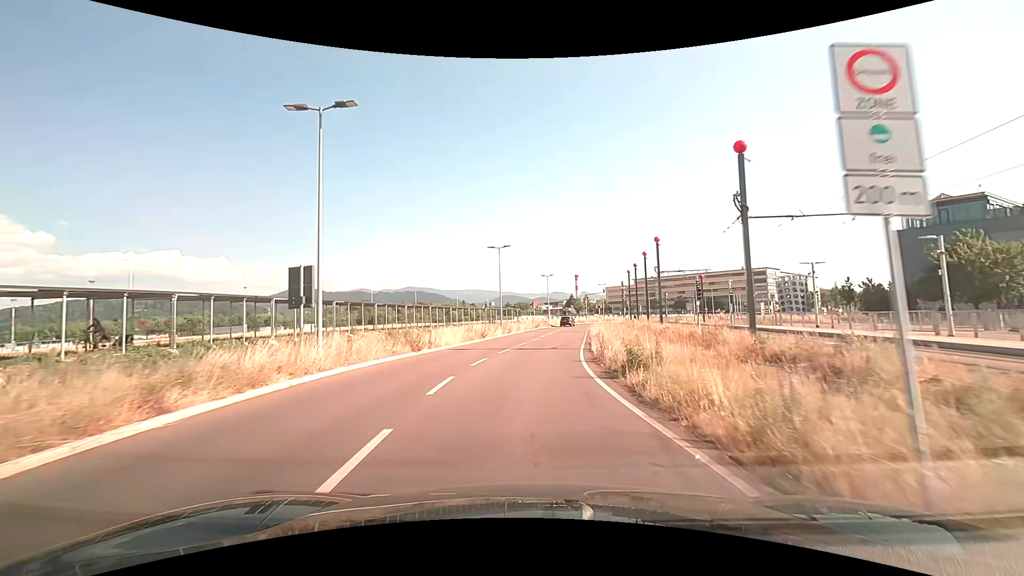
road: secondary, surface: asphalt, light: Day
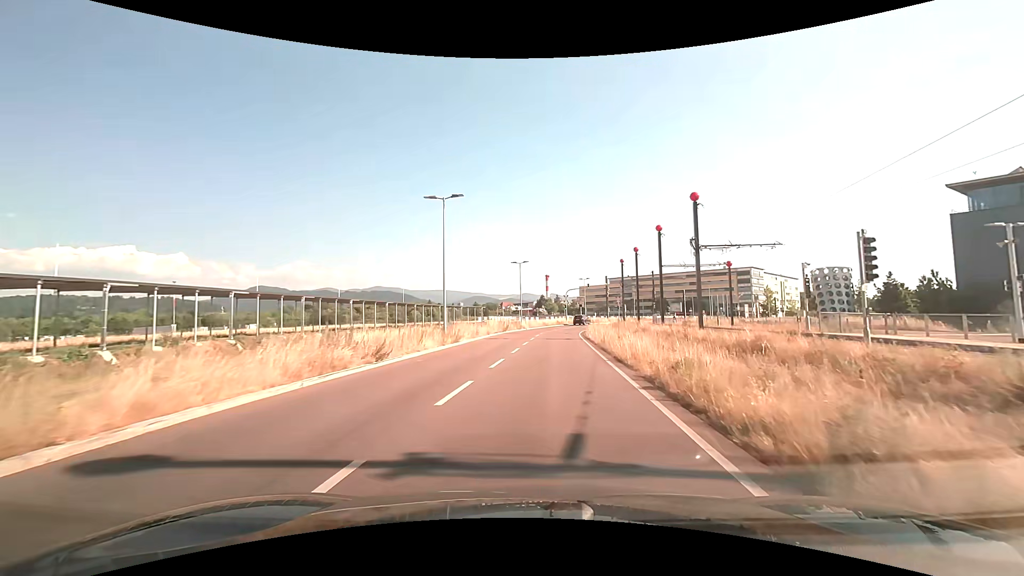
(+0.3, +19.4) m; +3°
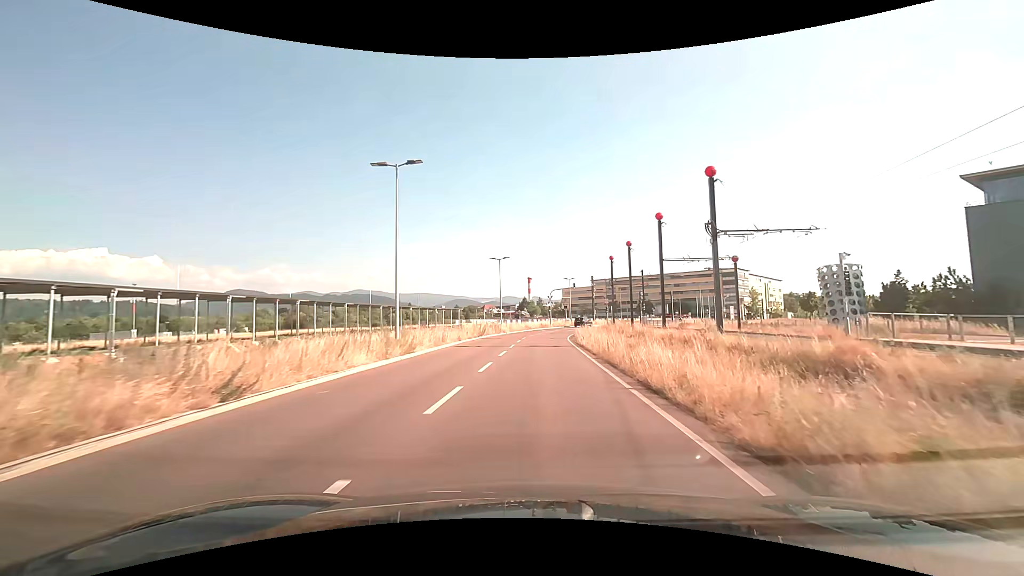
(+0.2, +6.5) m; +2°
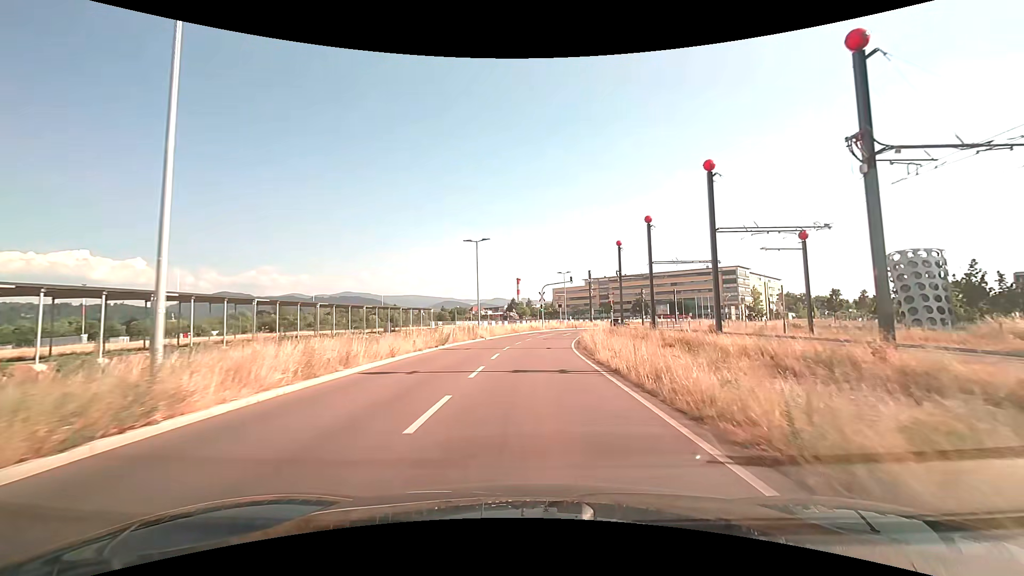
(+0.2, +13.2) m; +1°
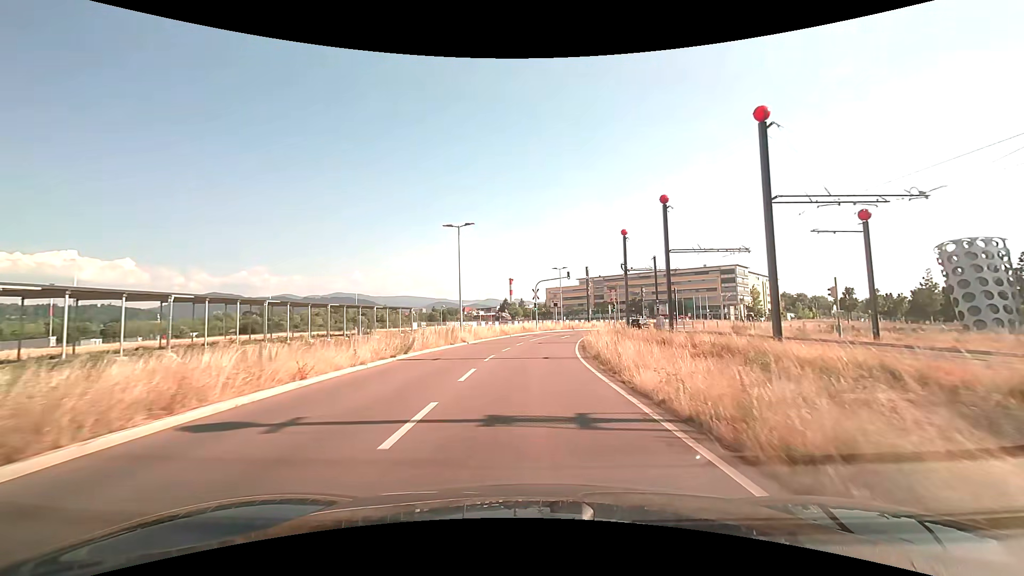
(+0.1, +6.7) m; +1°
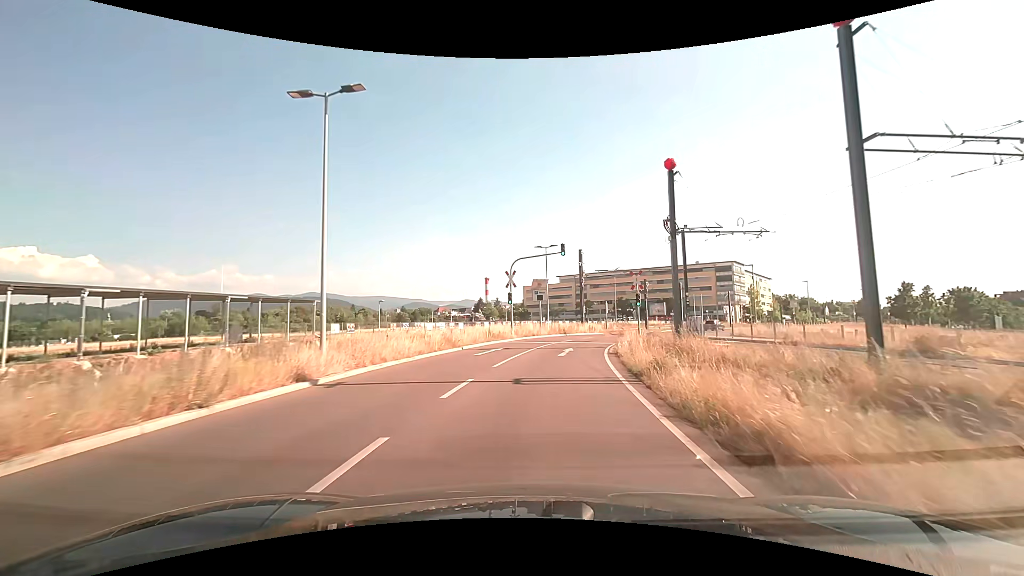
(+0.4, +20.4) m; +3°
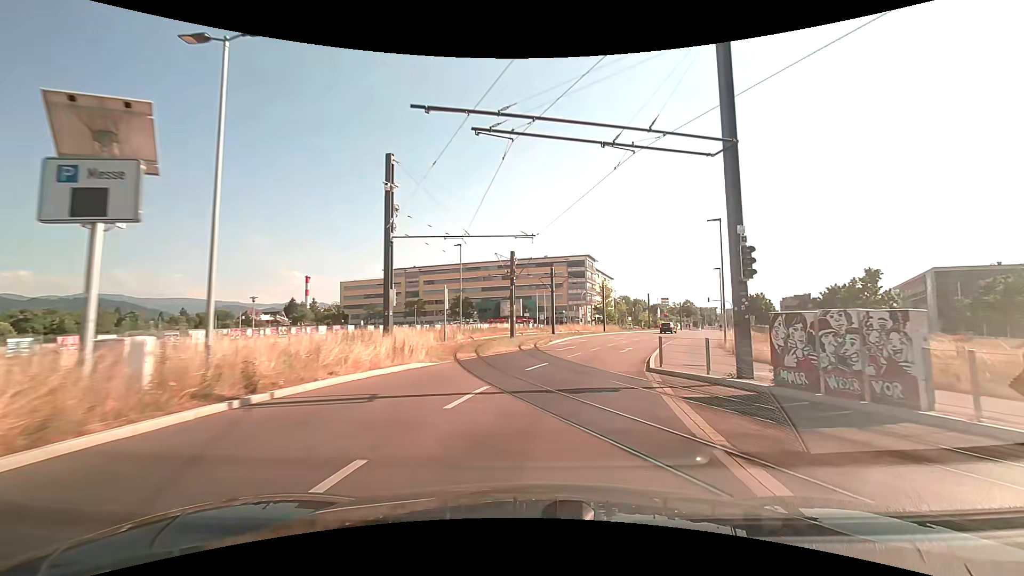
(+4.6, +34.3) m; +19°
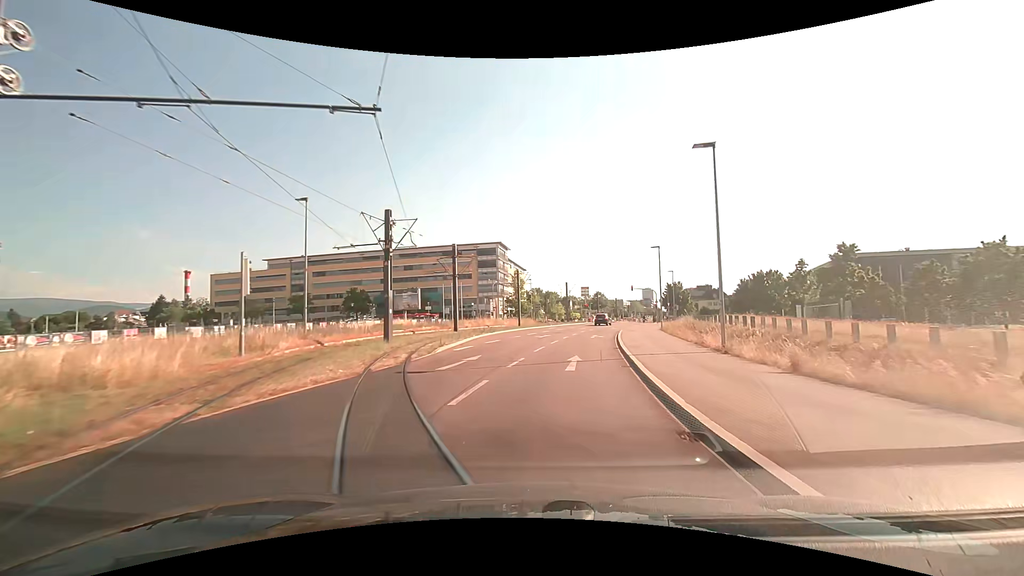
(+1.3, +14.0) m; +10°
